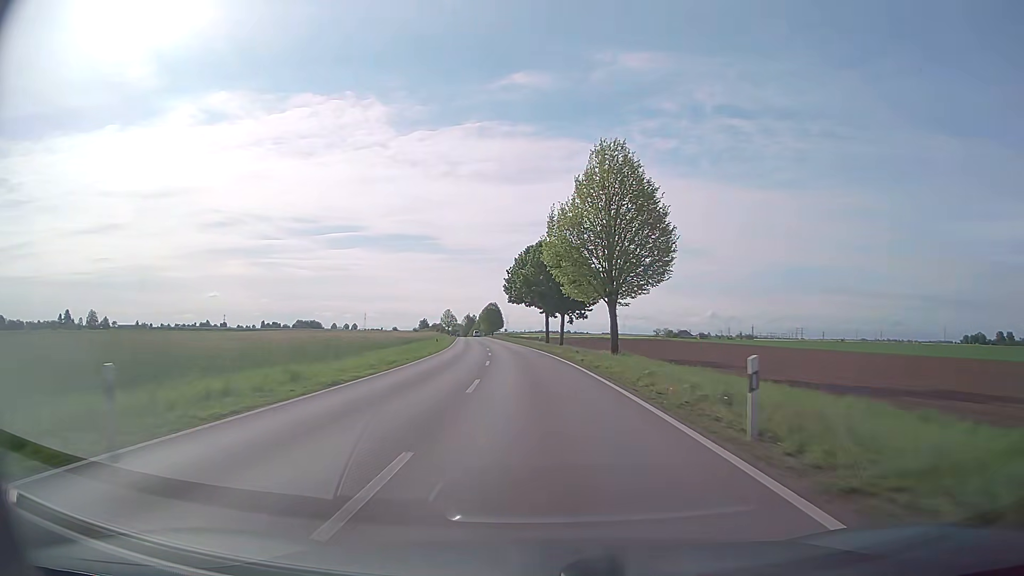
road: secondary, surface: asphalt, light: Day
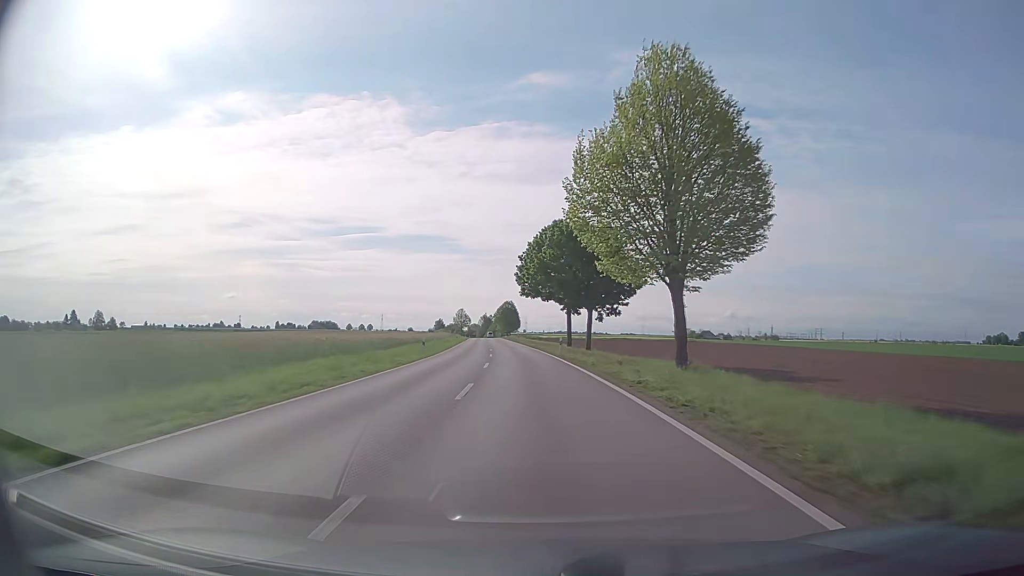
(-0.1, +13.9) m; -1°
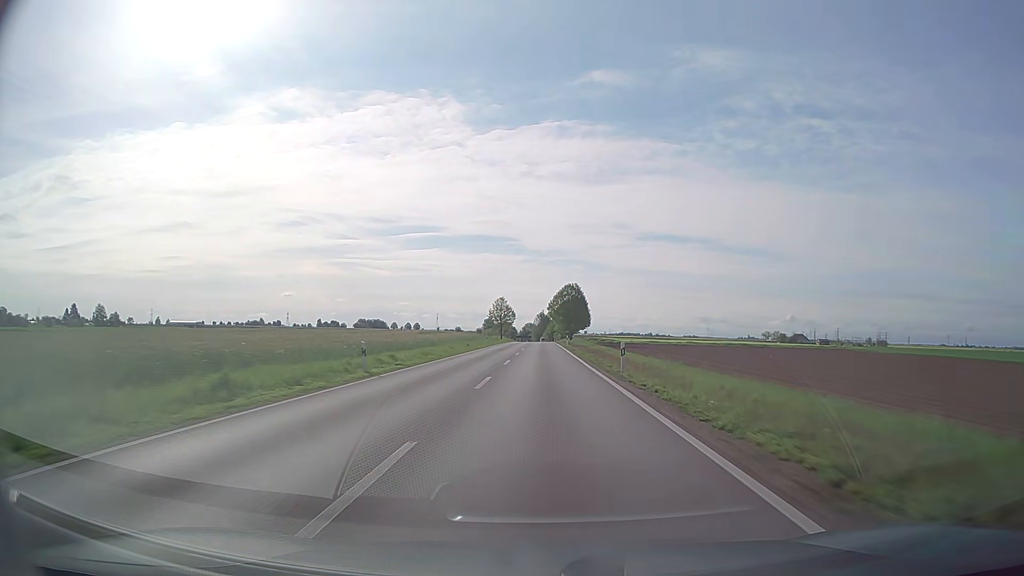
(-4.2, +70.2) m; -6°
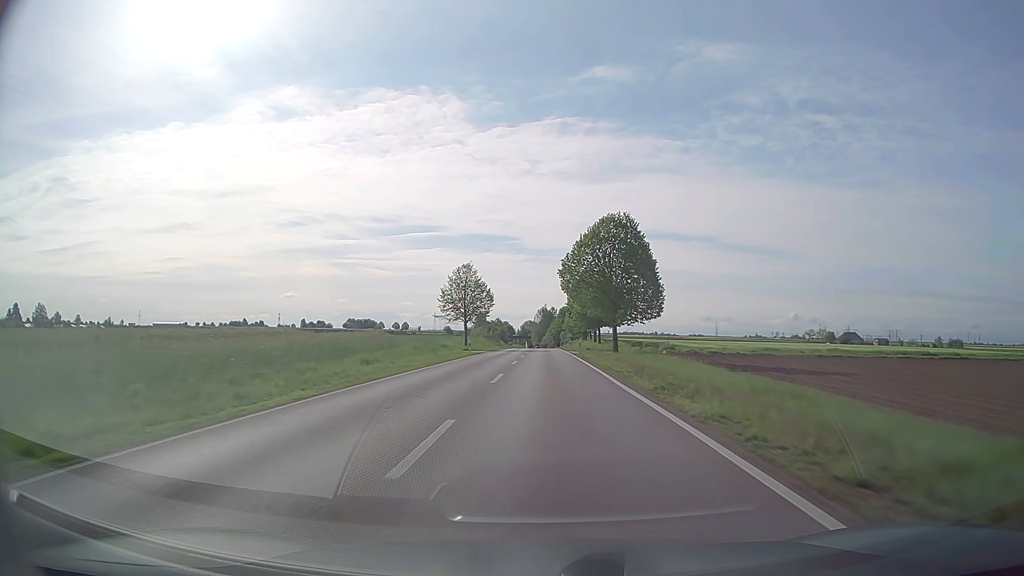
(-0.1, +70.6) m; 0°
(0, +10) (0, +20) (0, +30) (0, +40) (0, +50) (0, +60) (0, +70) (0, +80) (0, +90) (0, +100) m
